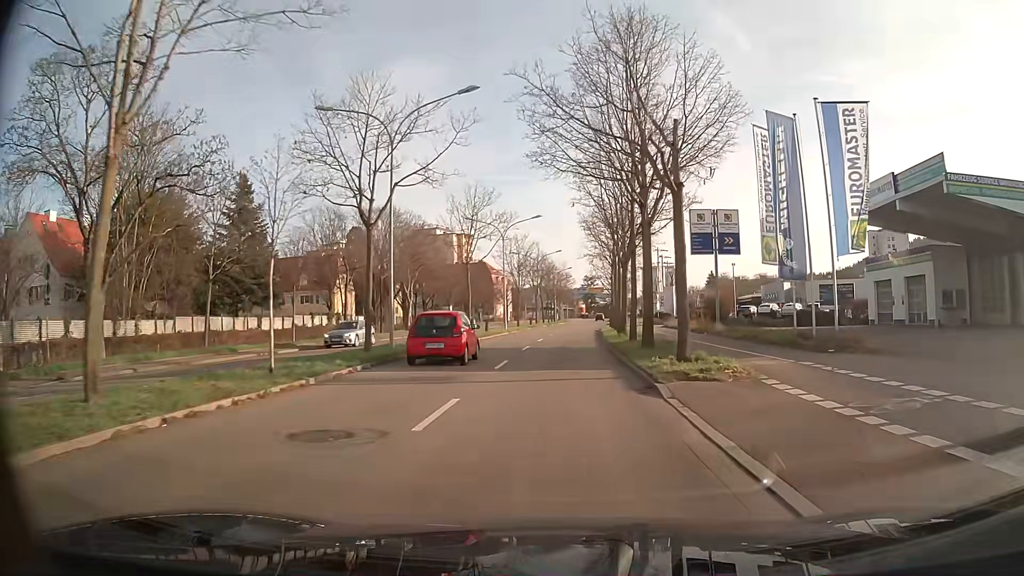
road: primary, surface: asphalt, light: Day
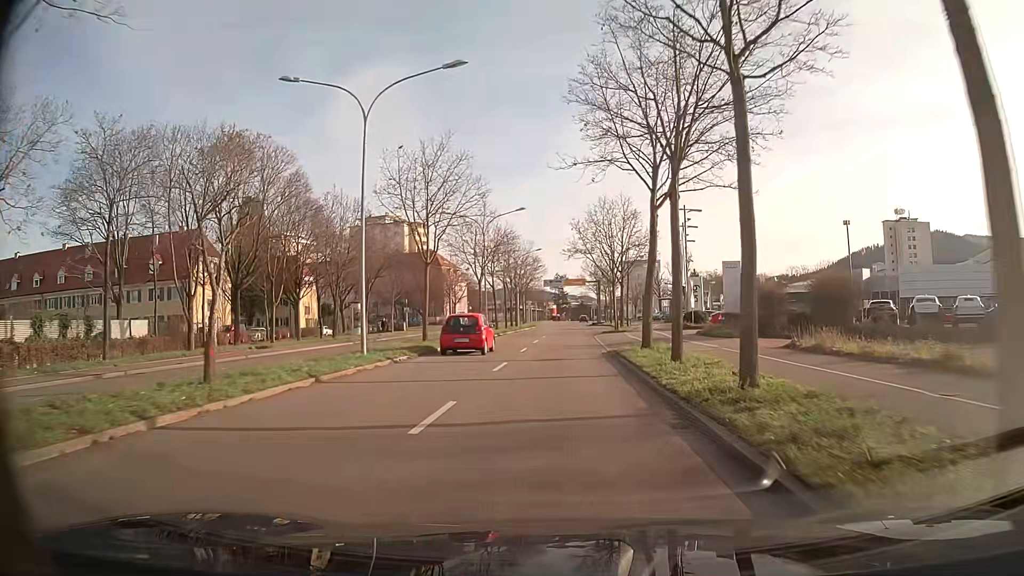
(+0.8, +36.5) m; +3°
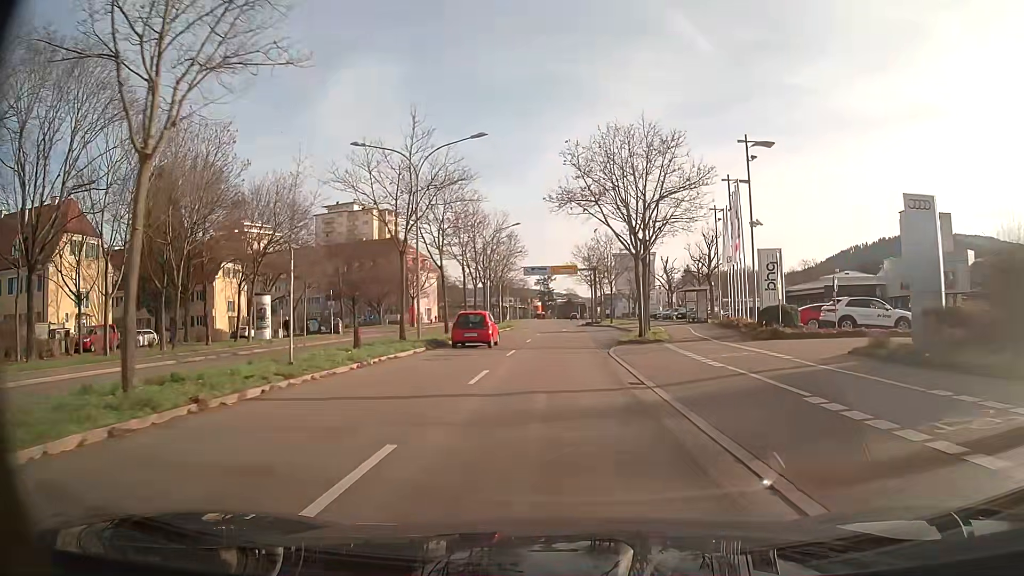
(+0.2, +21.9) m; +1°
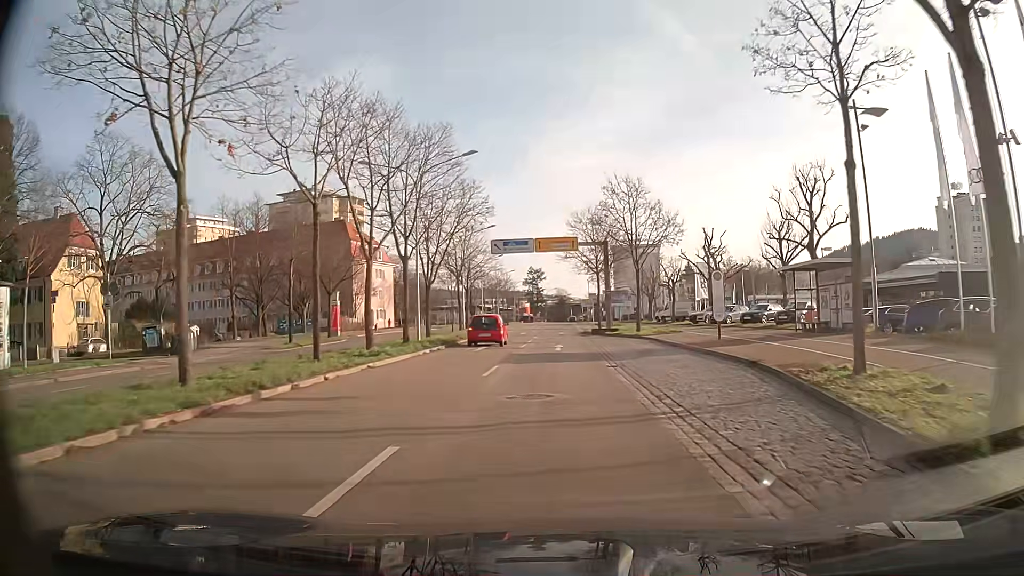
(+0.2, +29.1) m; +1°
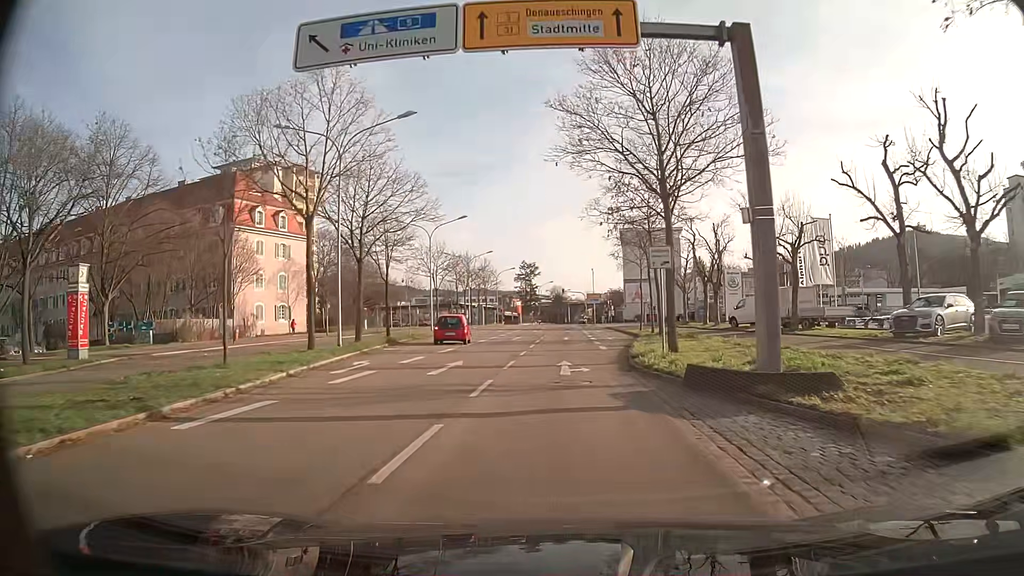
(+0.1, +36.3) m; 0°
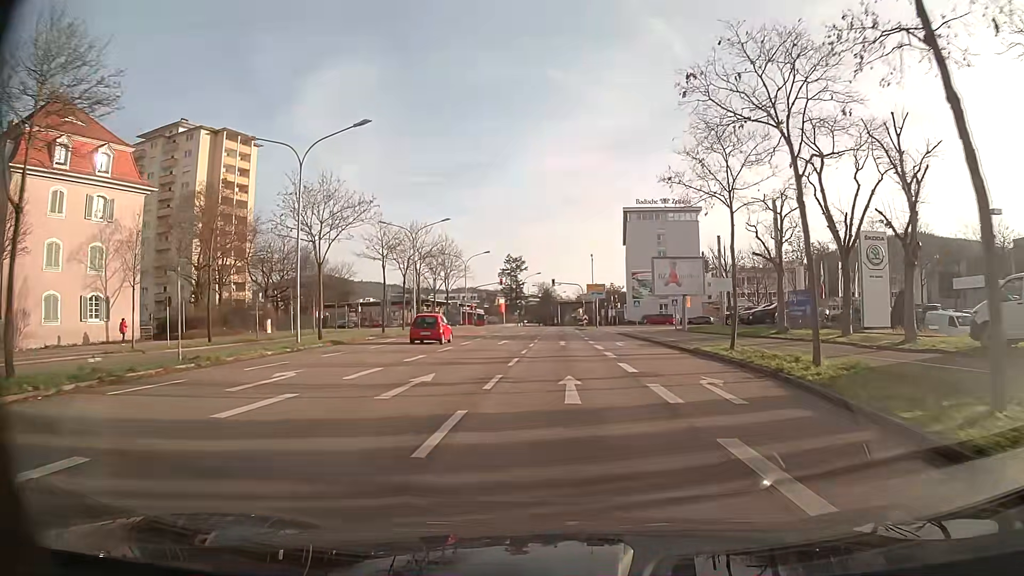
(+0.2, +29.0) m; +1°
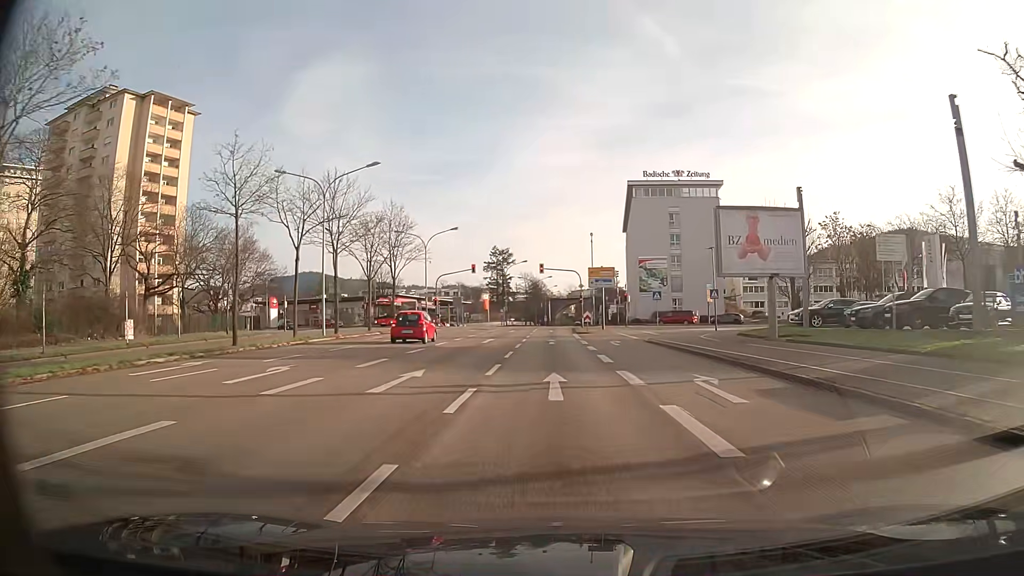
(+0.1, +21.7) m; +1°
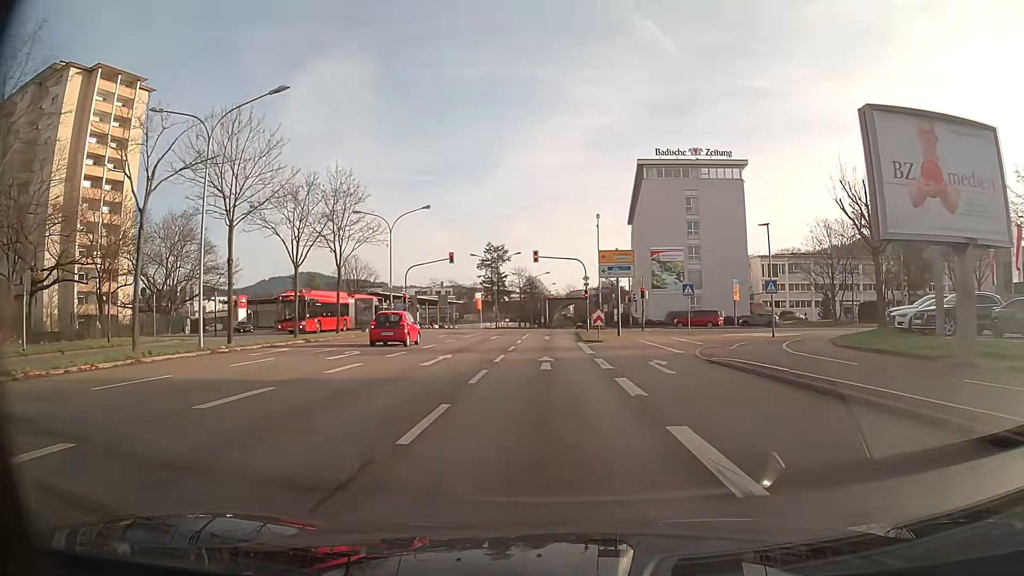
(0.0, +13.8) m; 0°
(0, +10) (0, +20) (0, +30) (0, +40) (0, +50) (0, +60) (0, +70) (+1, +80) (+1, +90) (+2, +100) m
